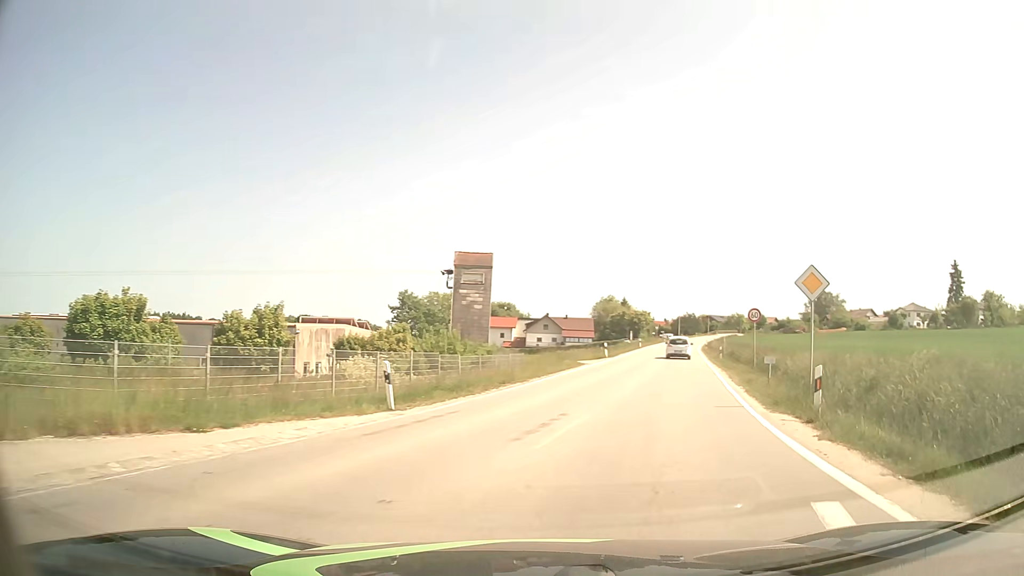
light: Day
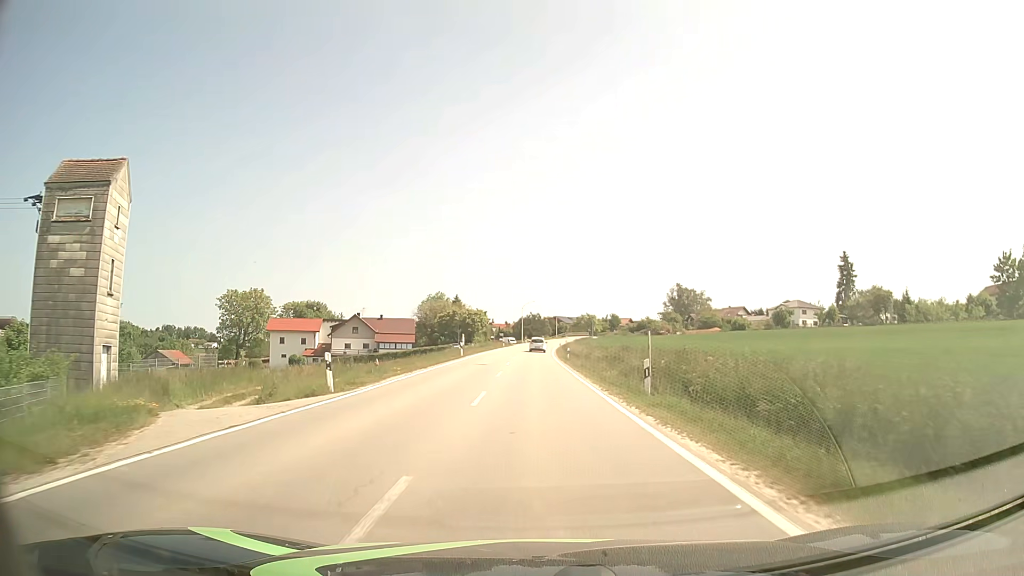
(+5.9, +30.1) m; +14°
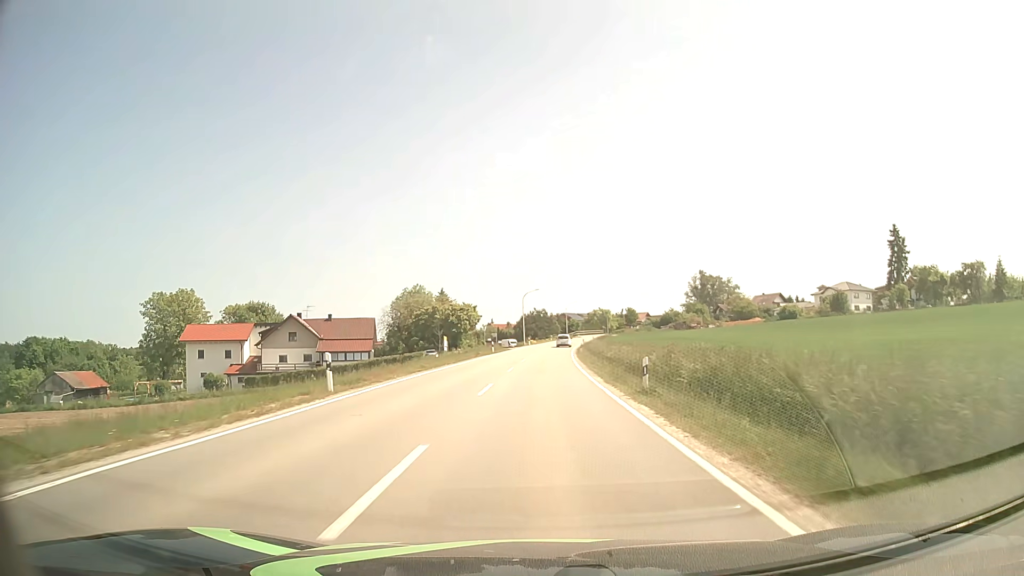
(-0.2, +34.0) m; 0°
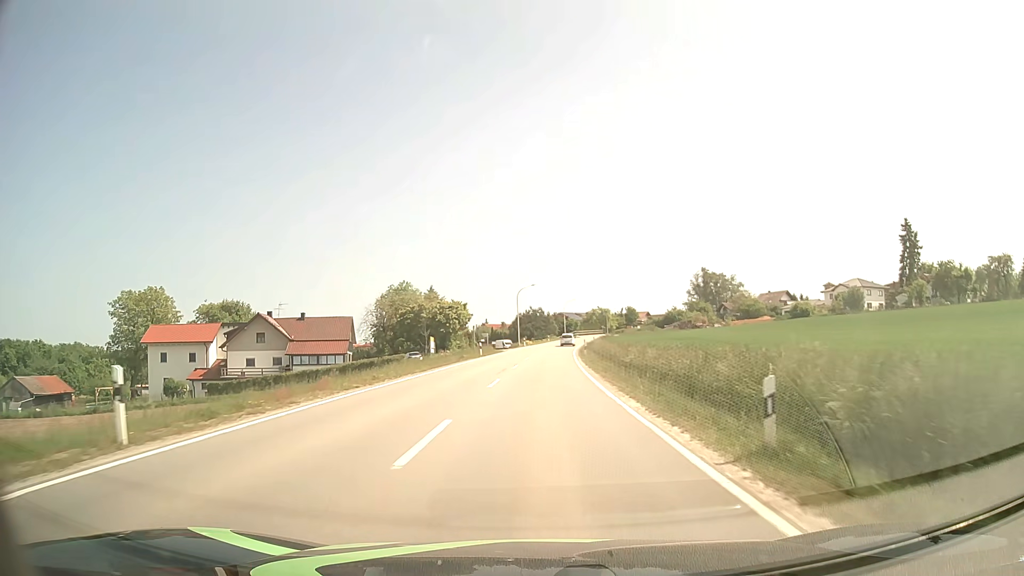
(0.0, +9.3) m; 0°
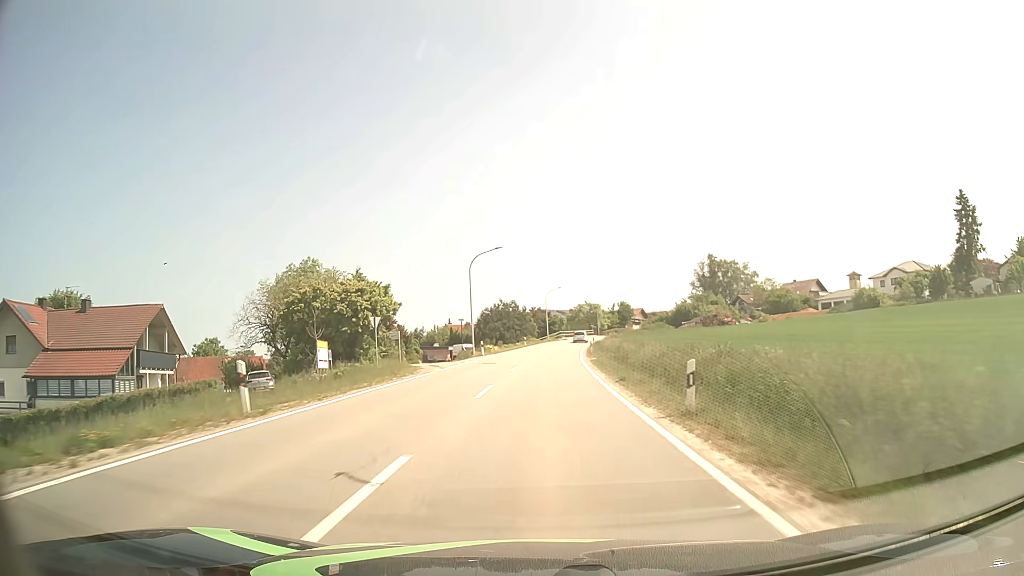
(+0.6, +39.3) m; +2°
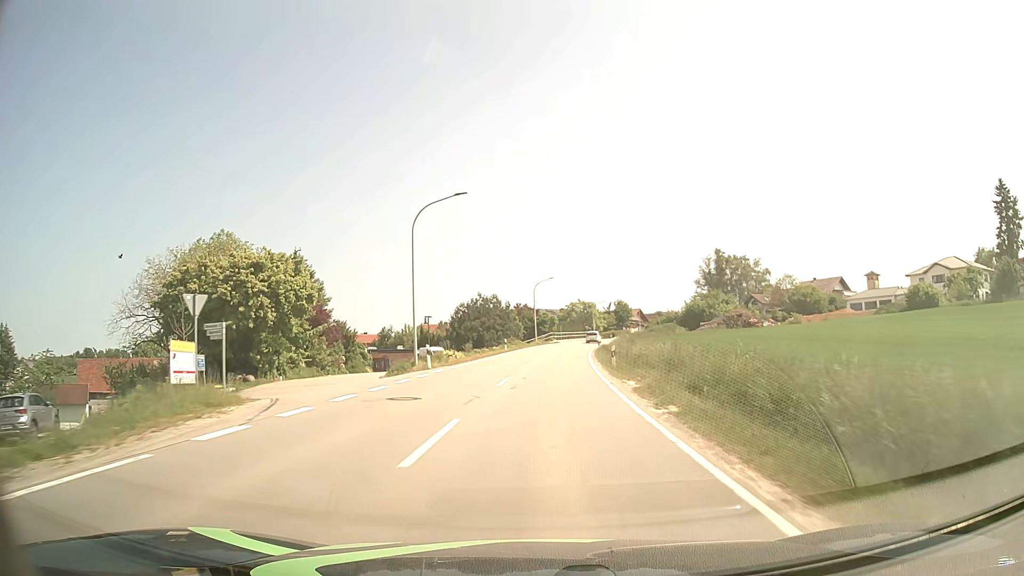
(+0.1, +20.2) m; +1°
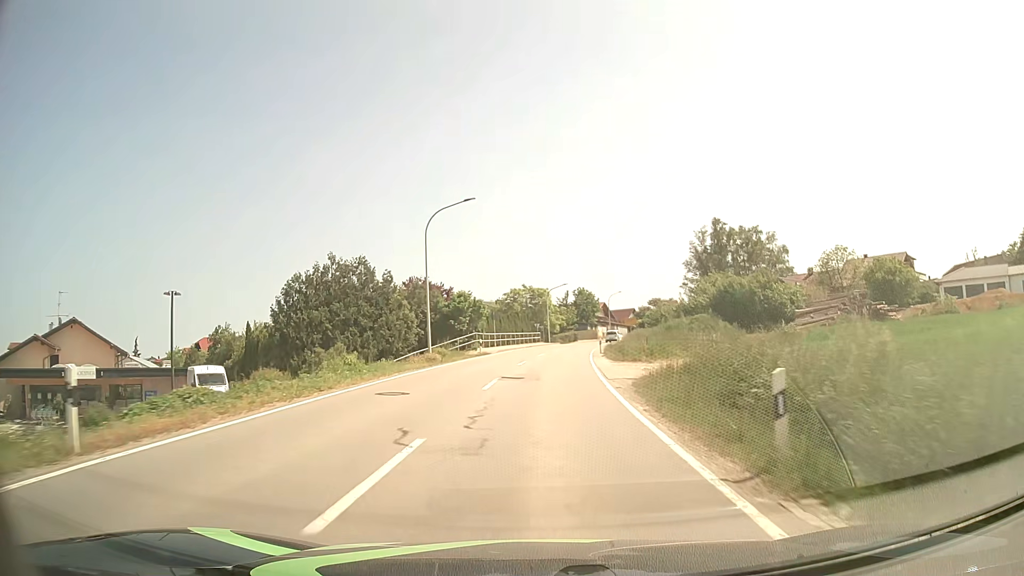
(+2.2, +49.3) m; +5°
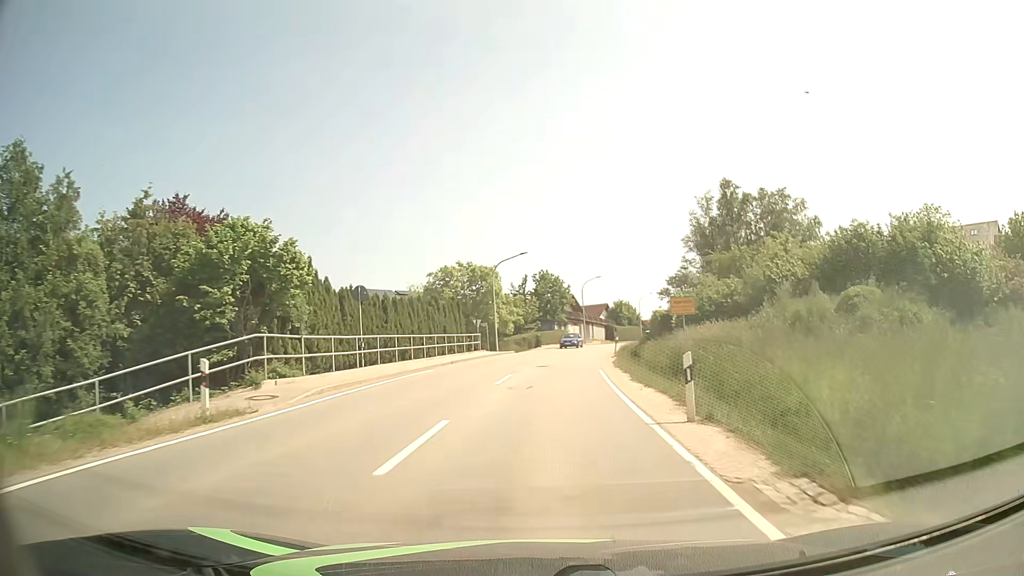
(+1.1, +33.1) m; +4°
(0, +10) (+1, +20) (+1, +30) (+2, +40) (+4, +50) (+6, +60) (+8, +69) (+11, +79) (+14, +88) (+18, +98) m
